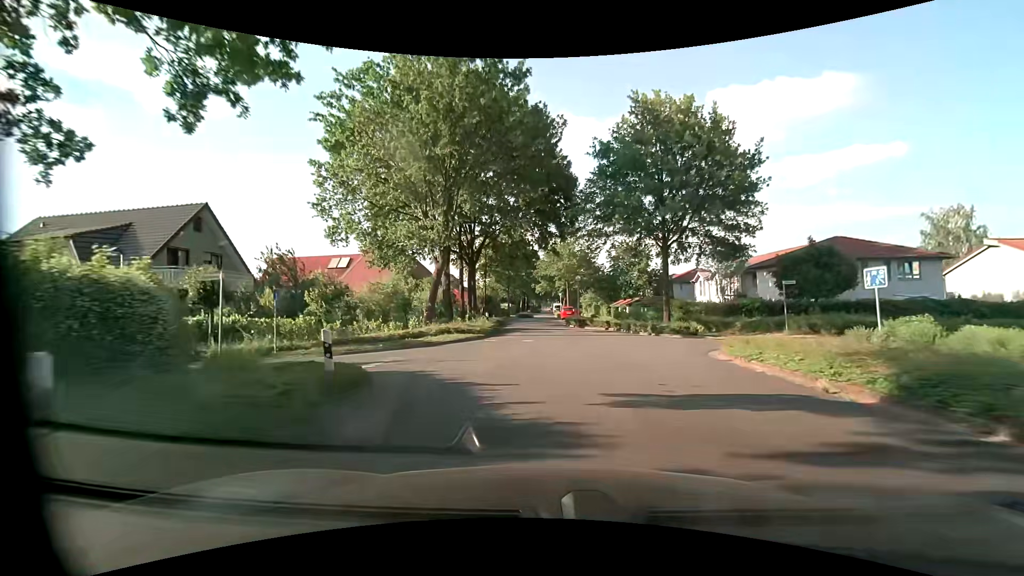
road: unclassified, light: Day
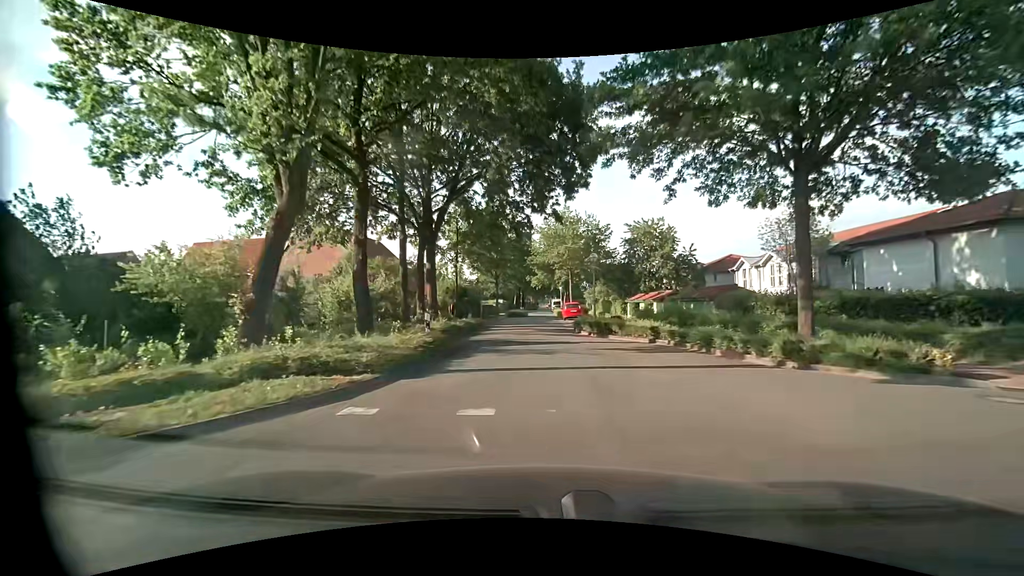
(+0.2, +14.5) m; +1°
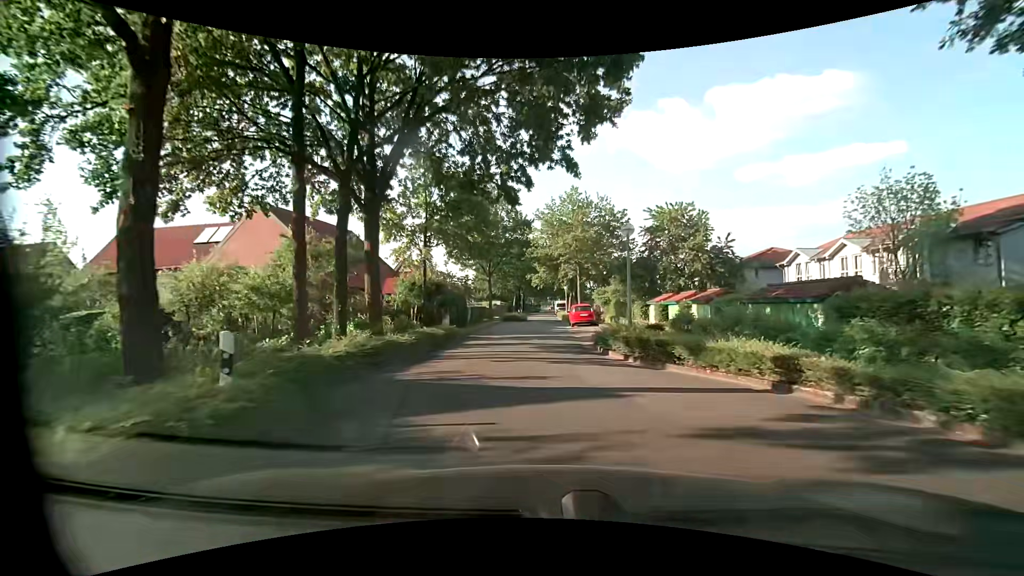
(0.0, +9.7) m; 0°
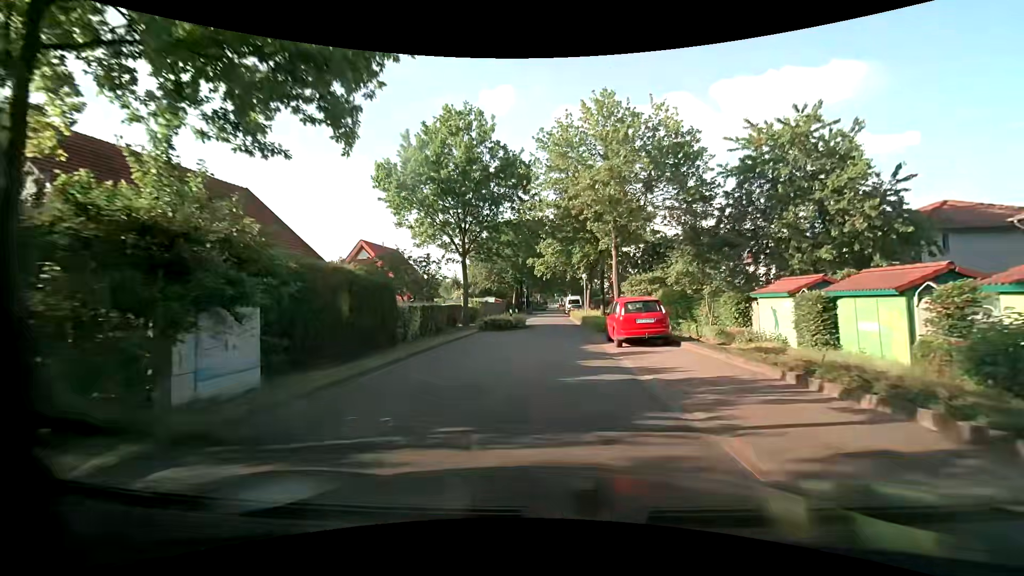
(-0.1, +19.5) m; 0°
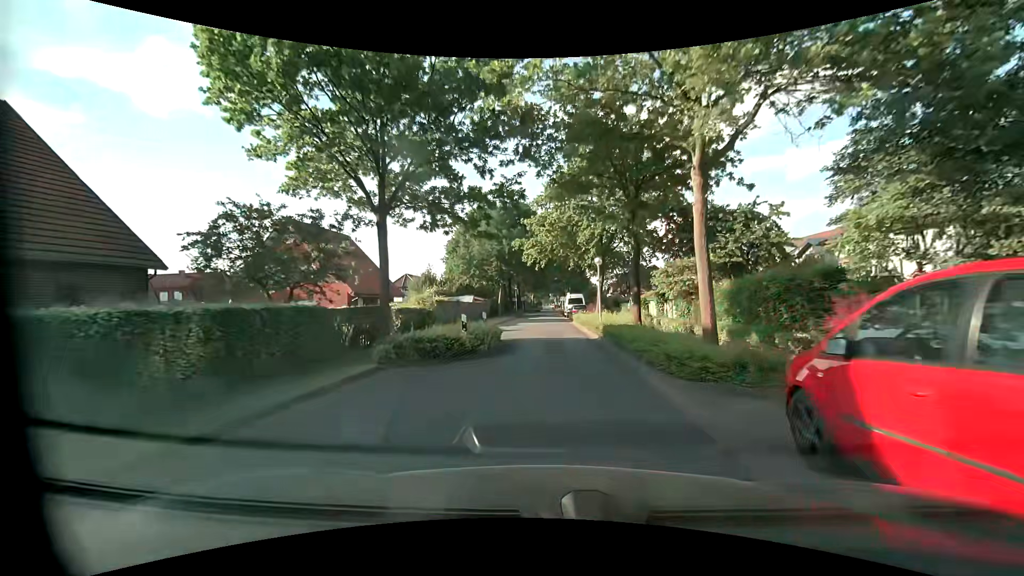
(0.0, +14.7) m; 0°
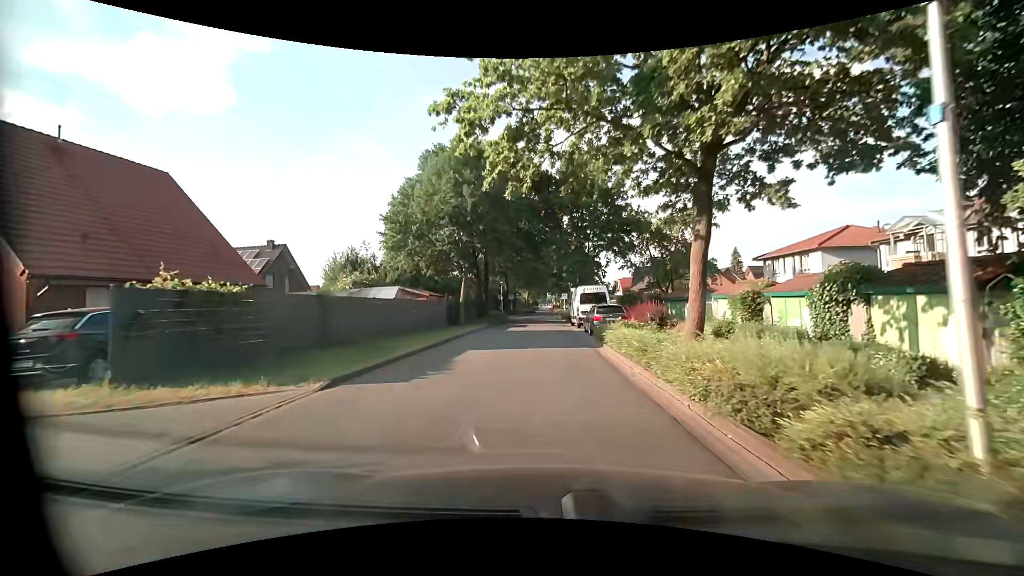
(+0.2, +23.7) m; +1°
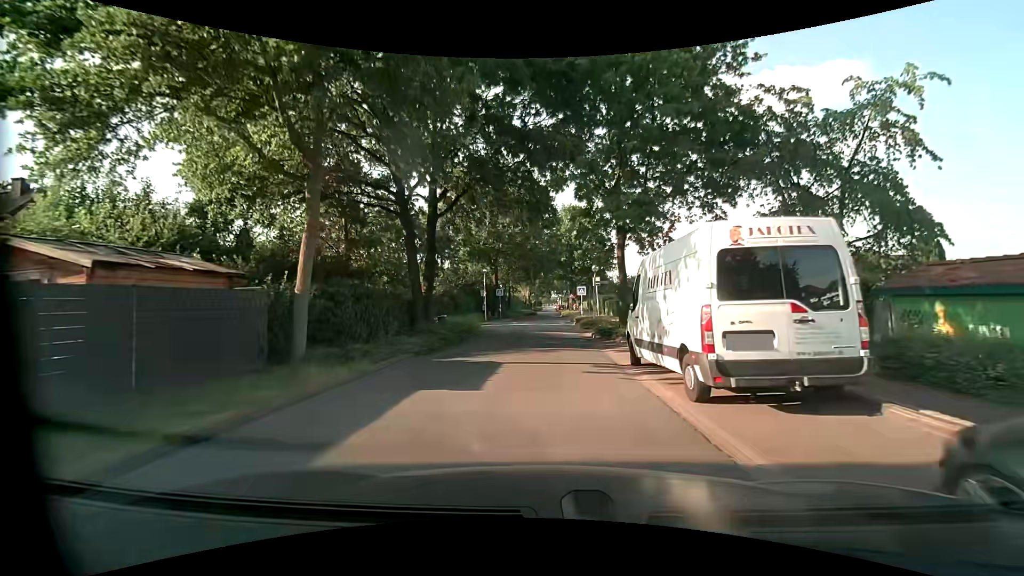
(-0.2, +23.1) m; -1°
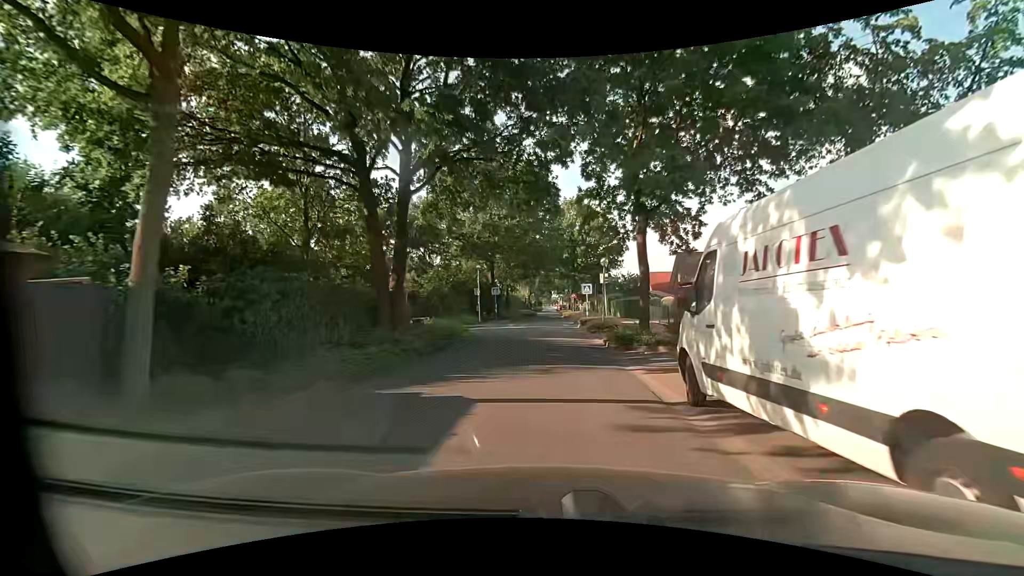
(0.0, +4.6) m; 0°
